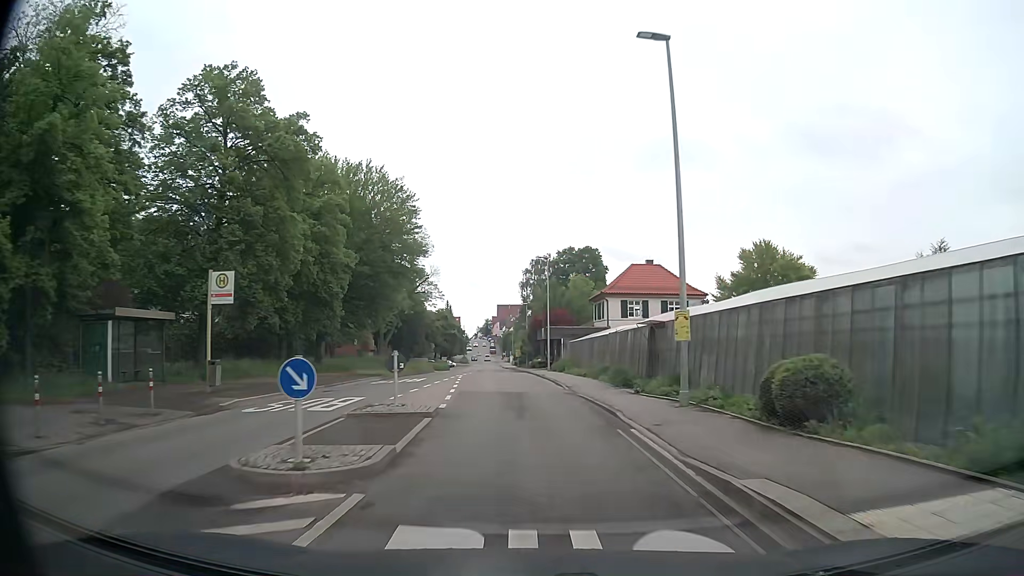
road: secondary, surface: asphalt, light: Day
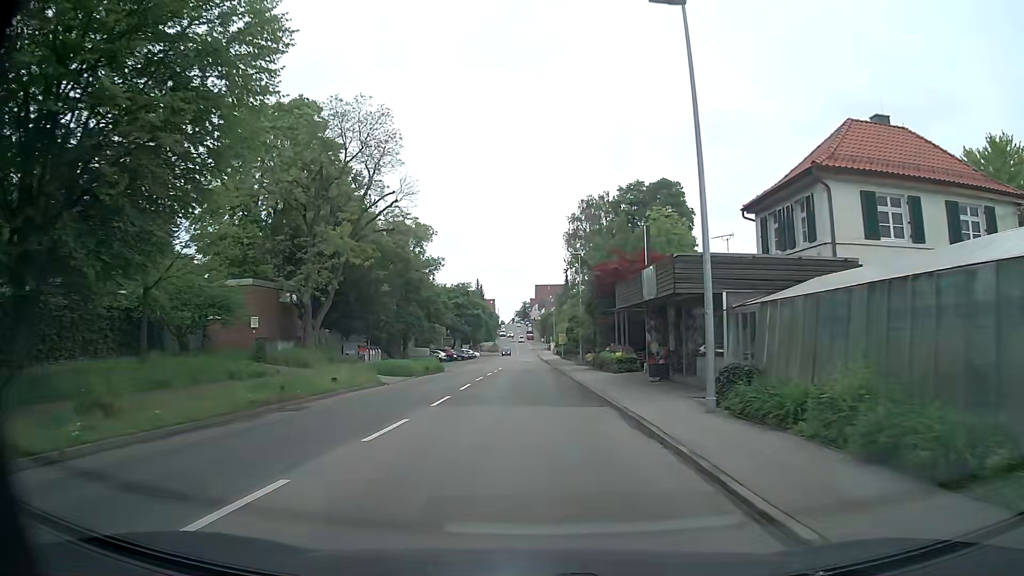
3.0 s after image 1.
(-0.9, +36.2) m; -3°
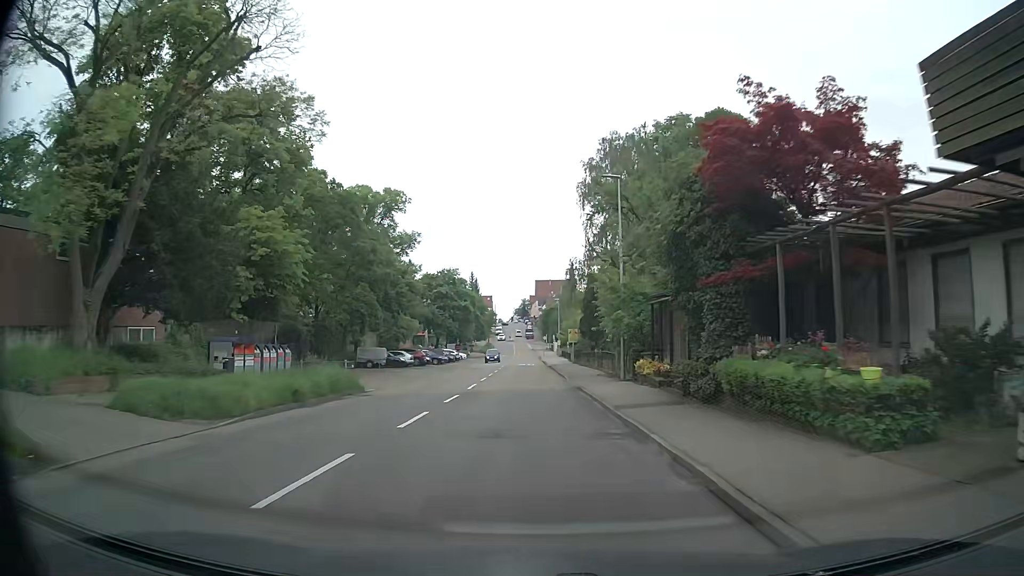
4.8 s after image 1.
(+0.1, +22.5) m; 0°
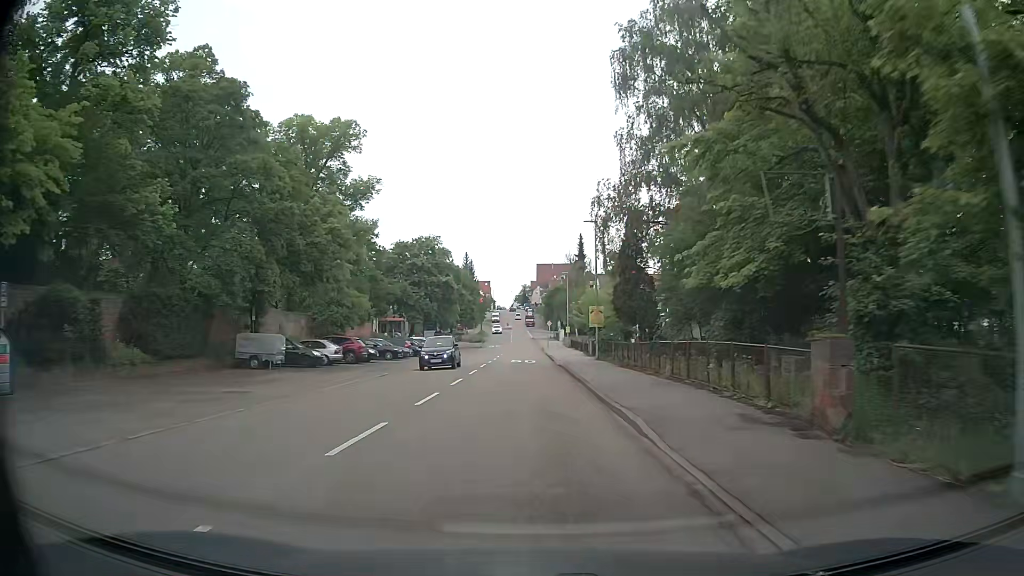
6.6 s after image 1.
(0.0, +22.5) m; 0°
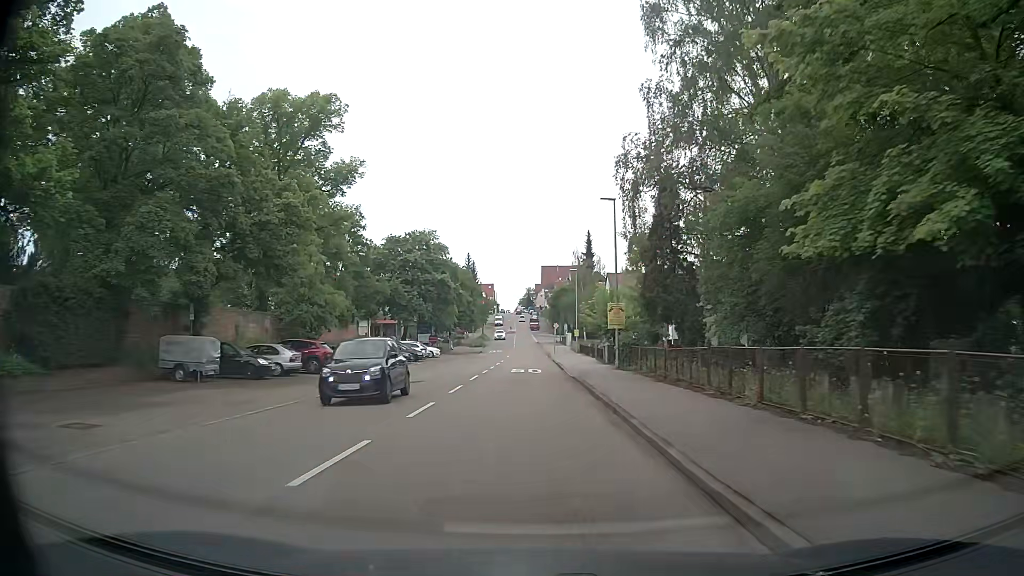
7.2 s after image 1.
(0.0, +7.5) m; 0°
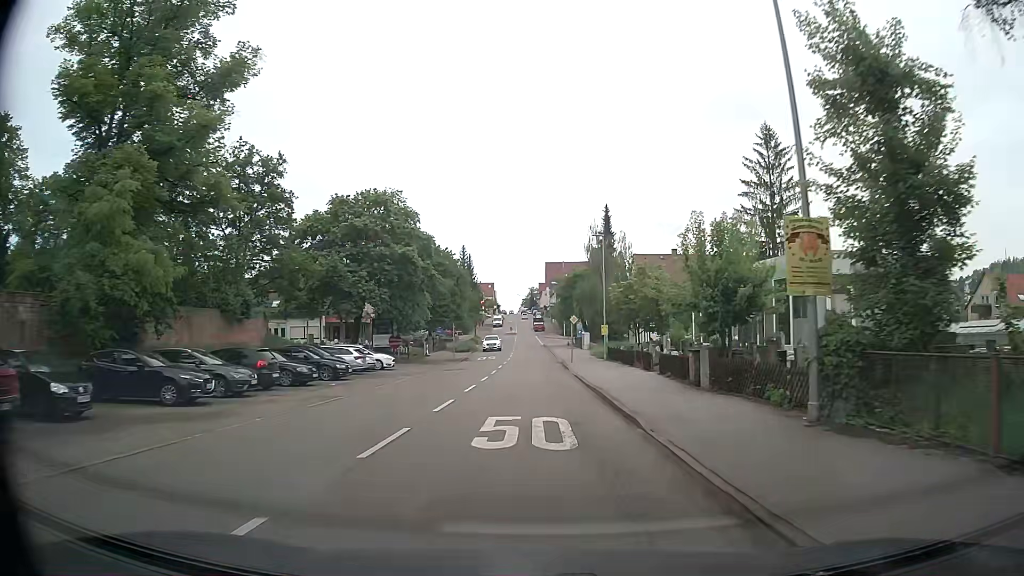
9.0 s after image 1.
(-0.3, +22.6) m; 0°
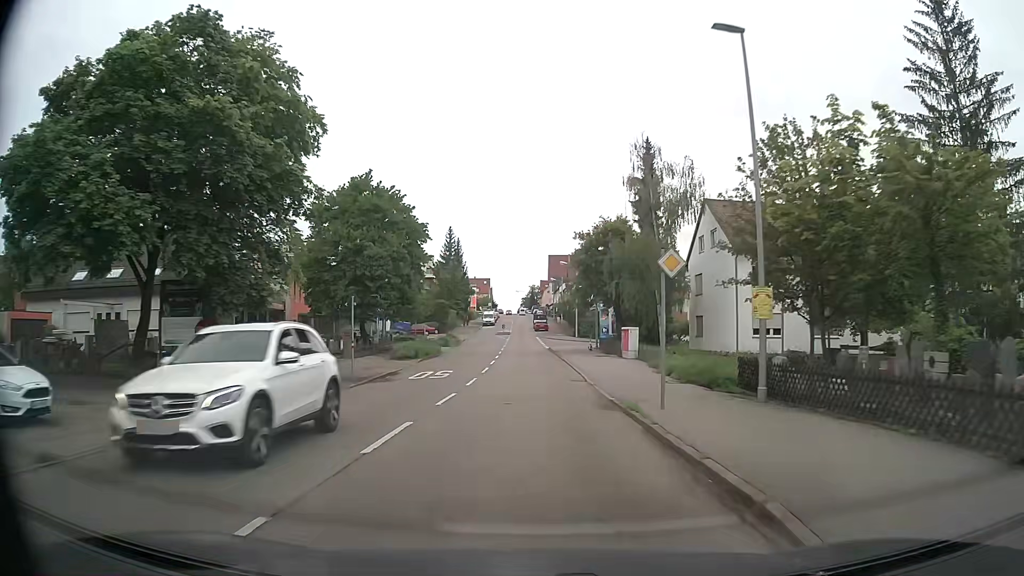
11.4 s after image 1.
(-0.3, +30.8) m; -1°
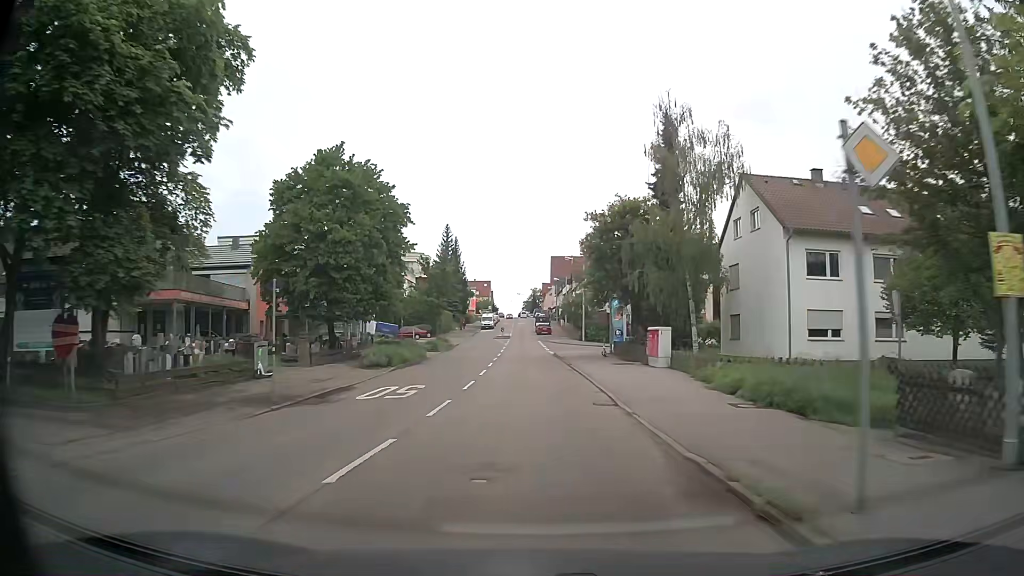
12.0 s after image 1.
(0.0, +7.9) m; 0°
(0, +10) (0, +20) (0, +30) (0, +40) (0, +50) (-1, +60) (-1, +70) (-1, +80) (-1, +90) (-1, +100) m
